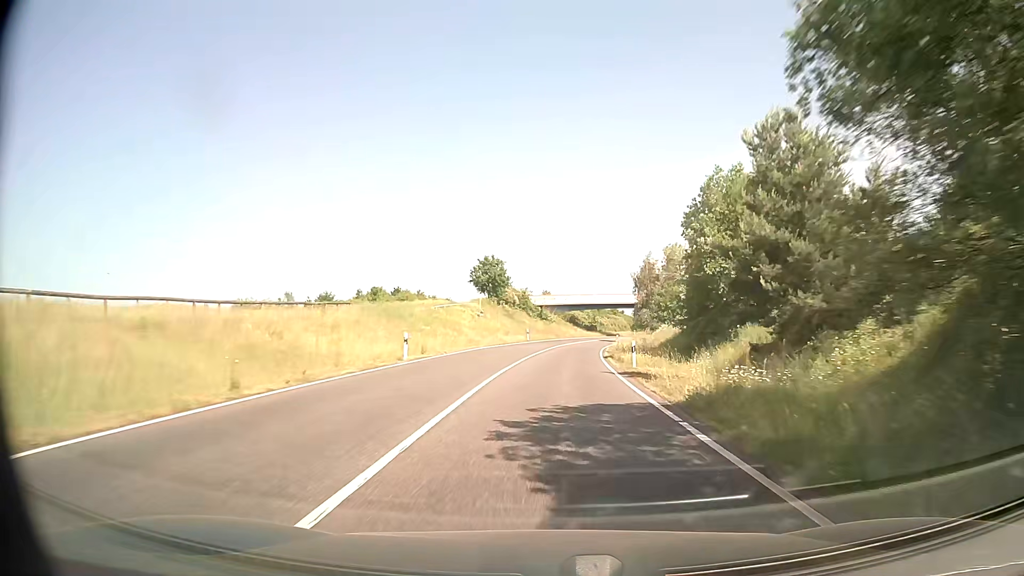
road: secondary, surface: asphalt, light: Day
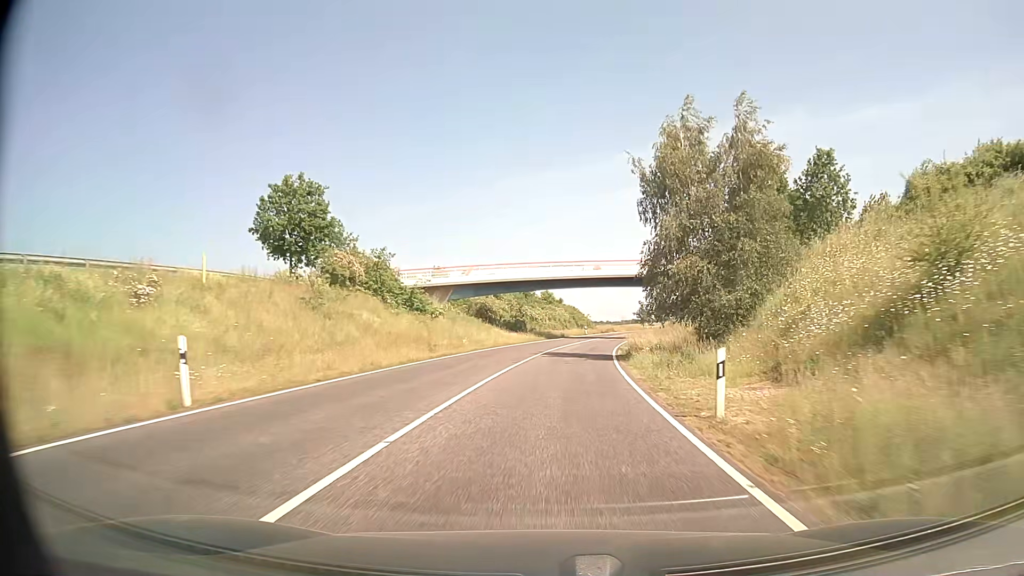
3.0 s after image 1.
(+3.2, +56.1) m; +7°
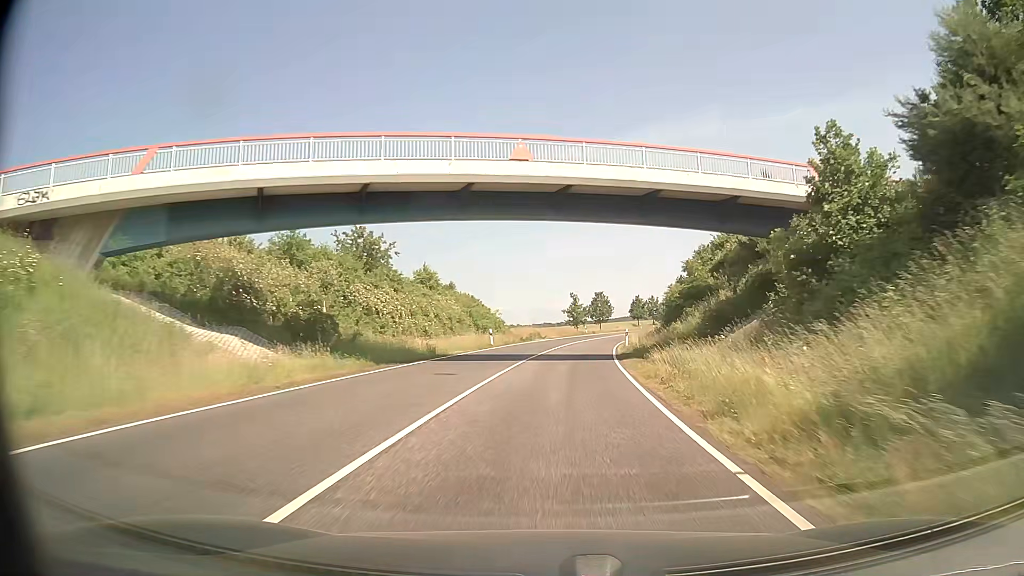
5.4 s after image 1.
(+3.0, +45.5) m; +8°
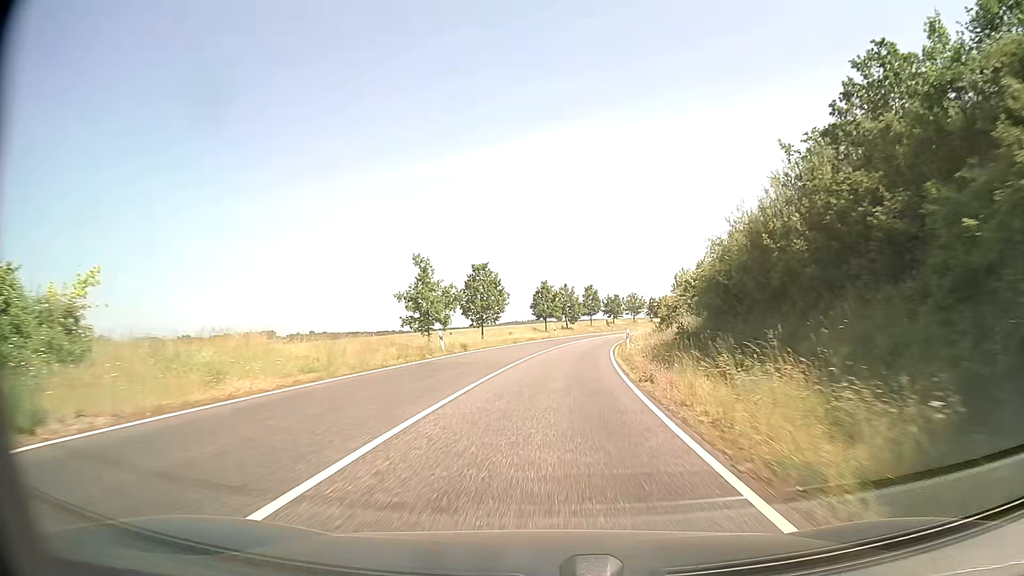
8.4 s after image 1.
(+4.8, +57.4) m; +10°
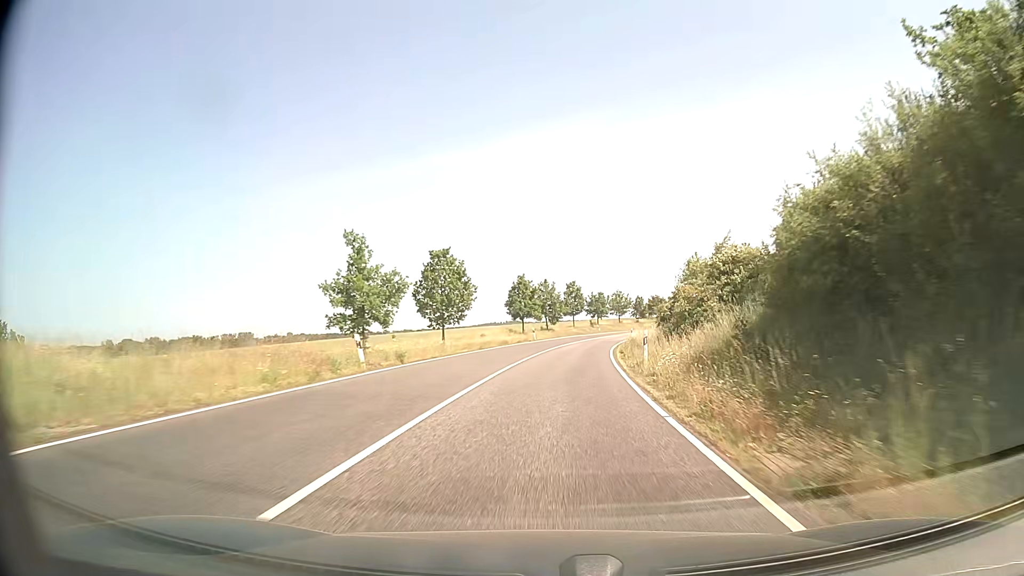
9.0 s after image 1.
(+0.2, +11.6) m; +2°
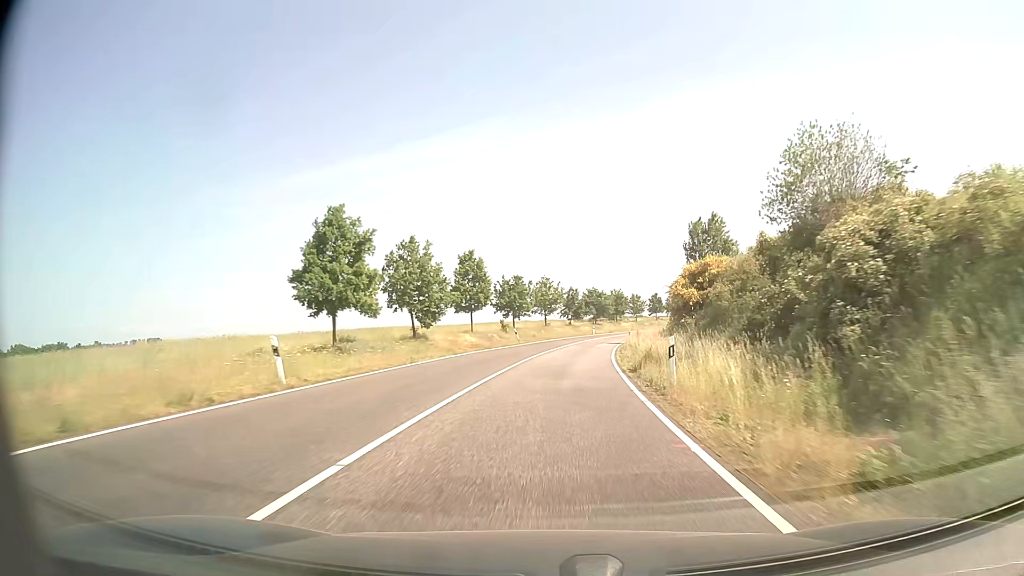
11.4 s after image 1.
(+3.0, +46.4) m; +7°
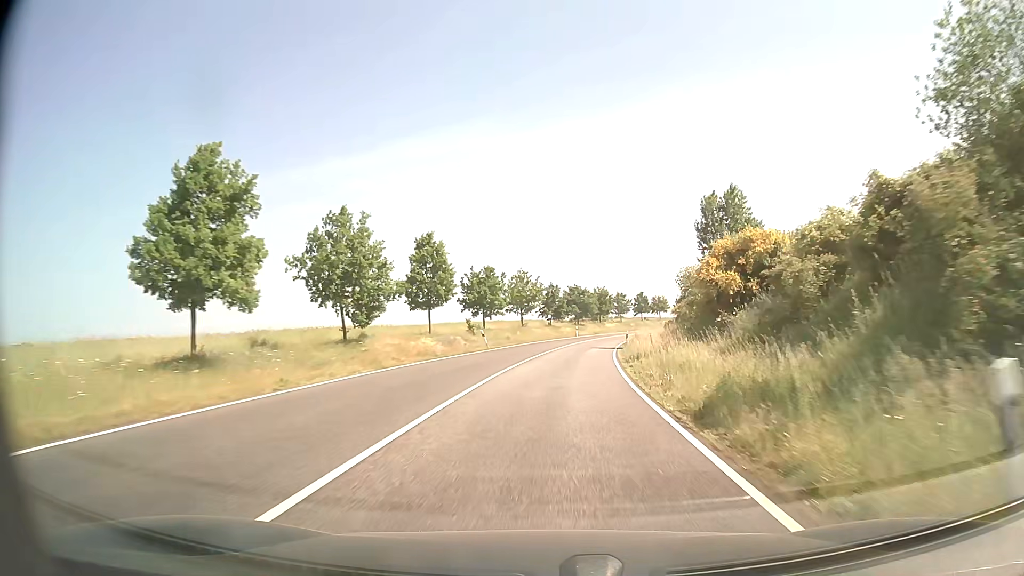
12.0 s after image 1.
(+0.2, +11.6) m; +2°
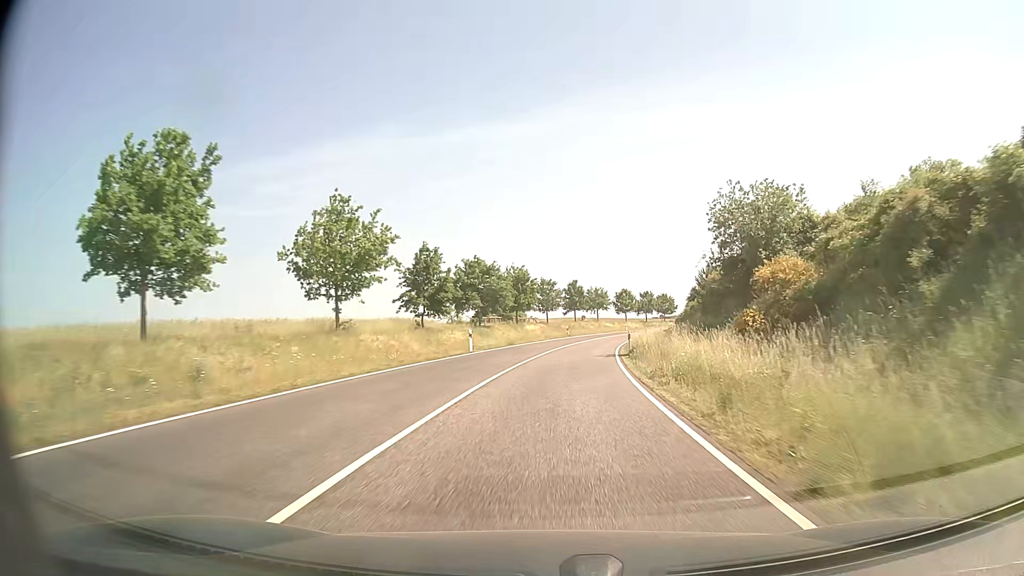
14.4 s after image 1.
(+3.1, +46.4) m; +8°
(0, +10) (+1, +20) (+1, +30) (+2, +40) (+4, +50) (+5, +60) (+7, +69) (+9, +79) (+12, +89) (+14, +99) m
